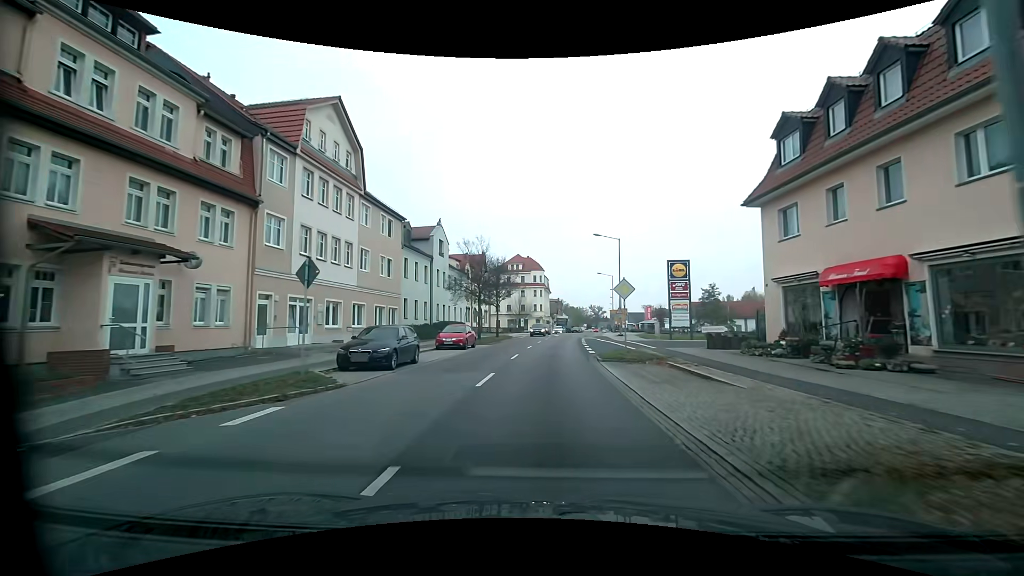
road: primary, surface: asphalt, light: Day
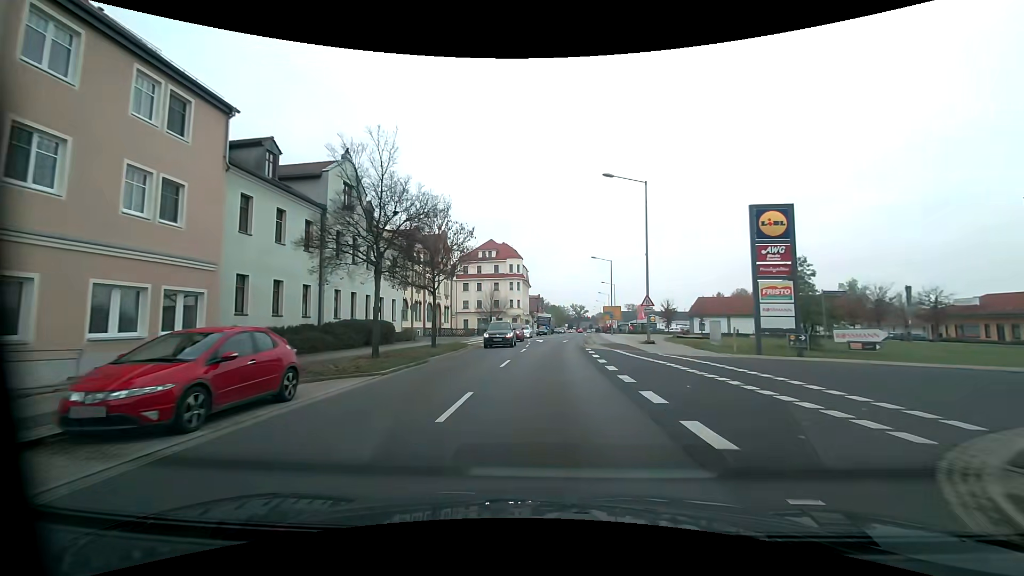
(+0.2, +21.8) m; +2°
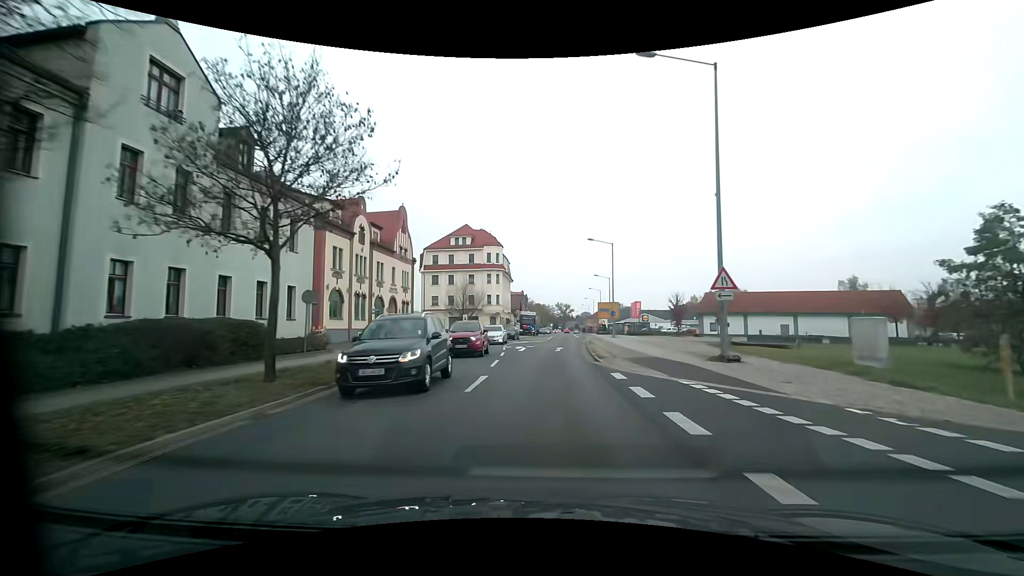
(+0.3, +14.8) m; +2°
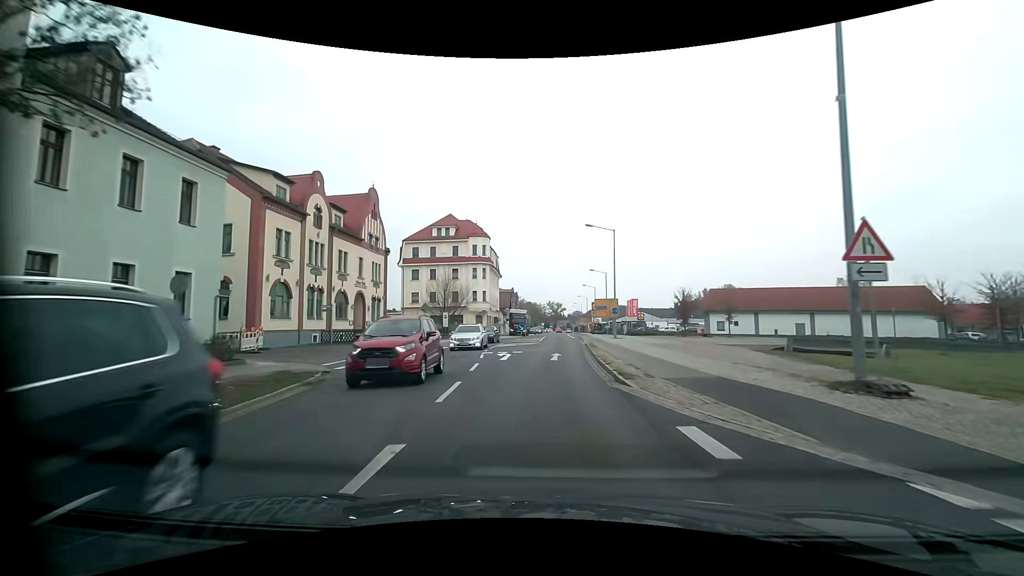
(+0.1, +7.4) m; +1°
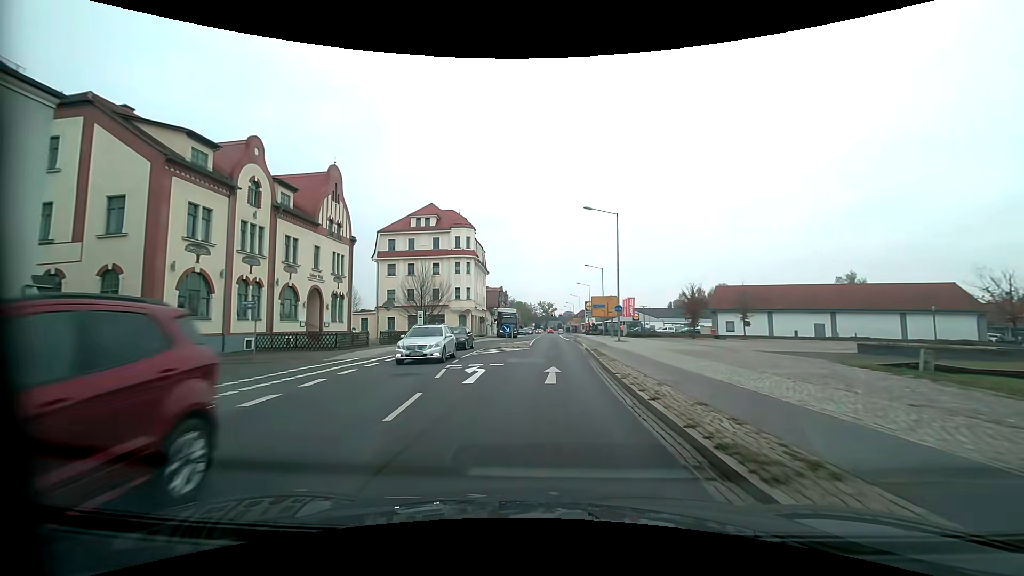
(+0.1, +7.4) m; +1°
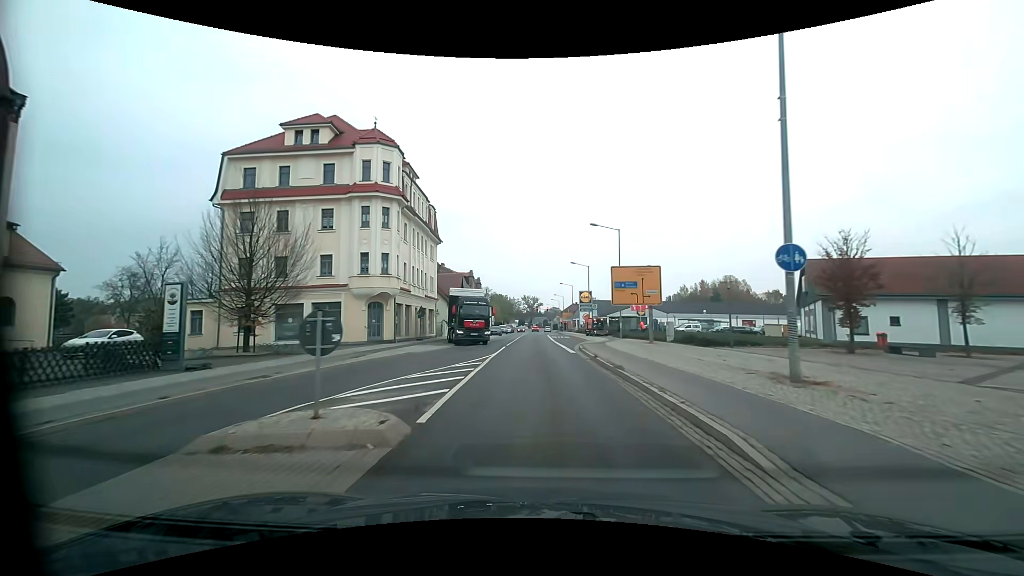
(+0.9, +29.2) m; +2°
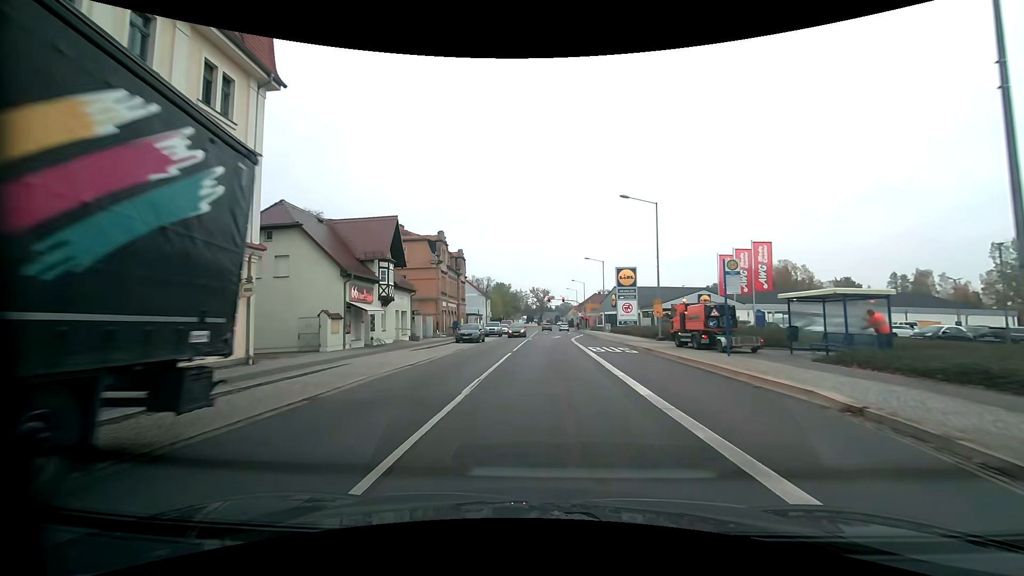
(-0.4, +37.4) m; -1°
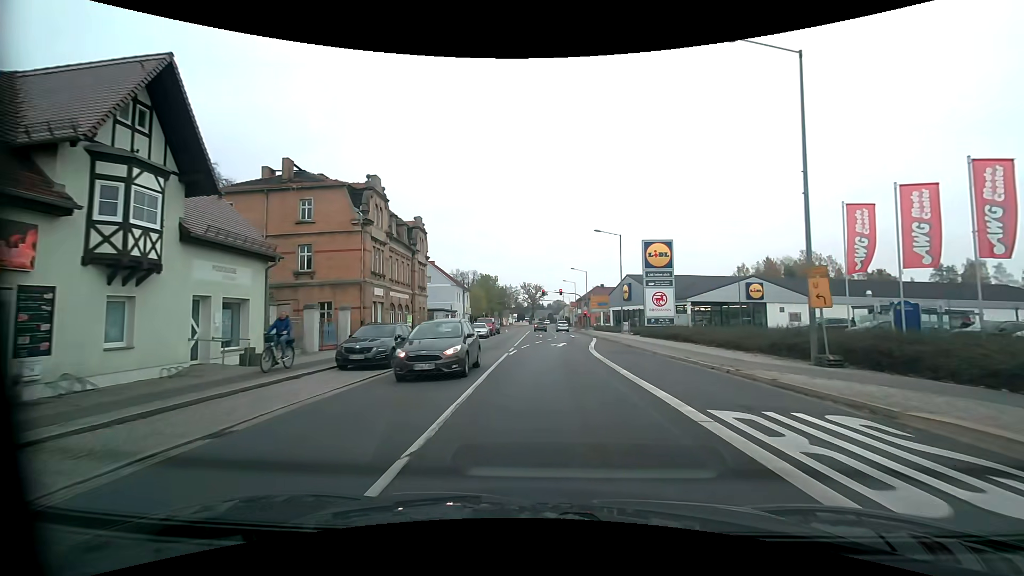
(0.0, +20.7) m; 0°
(0, +10) (+1, +20) (+1, +30) (+2, +40) (+3, +50) (+4, +60) (+4, +70) (+4, +80) (+3, +90) (+2, +100) m
